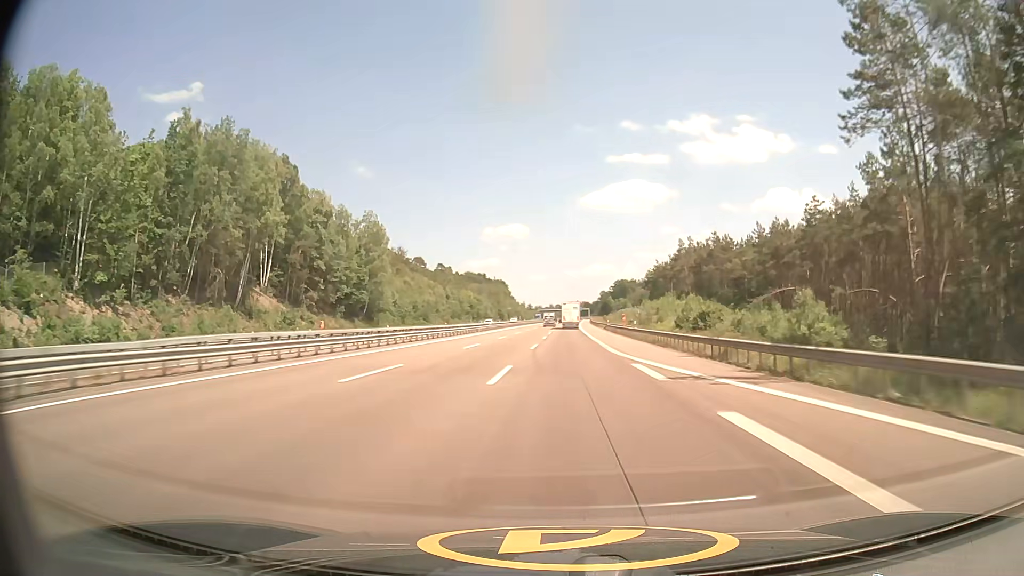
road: motorway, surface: asphalt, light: Day
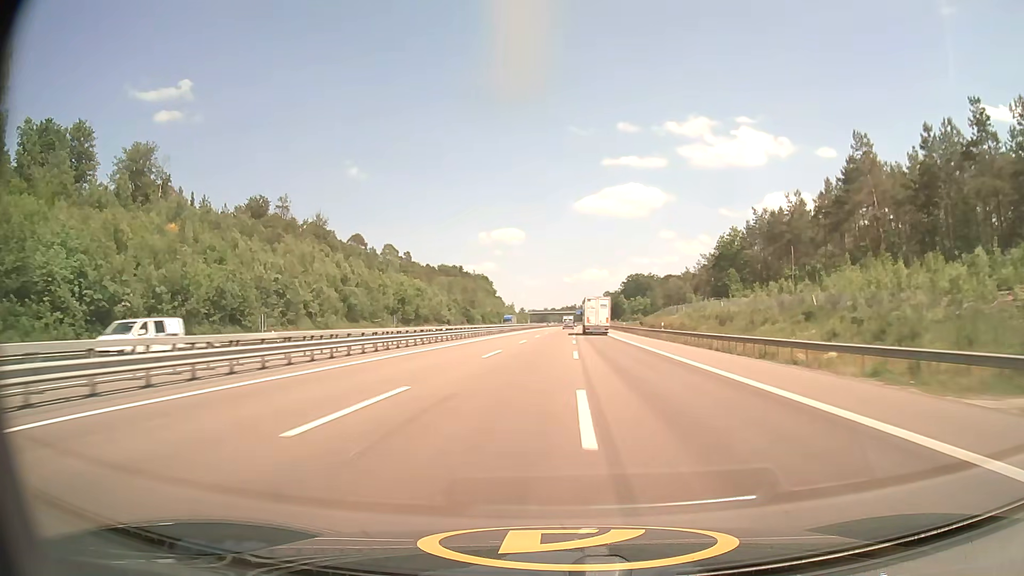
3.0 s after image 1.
(0.0, +99.2) m; 0°
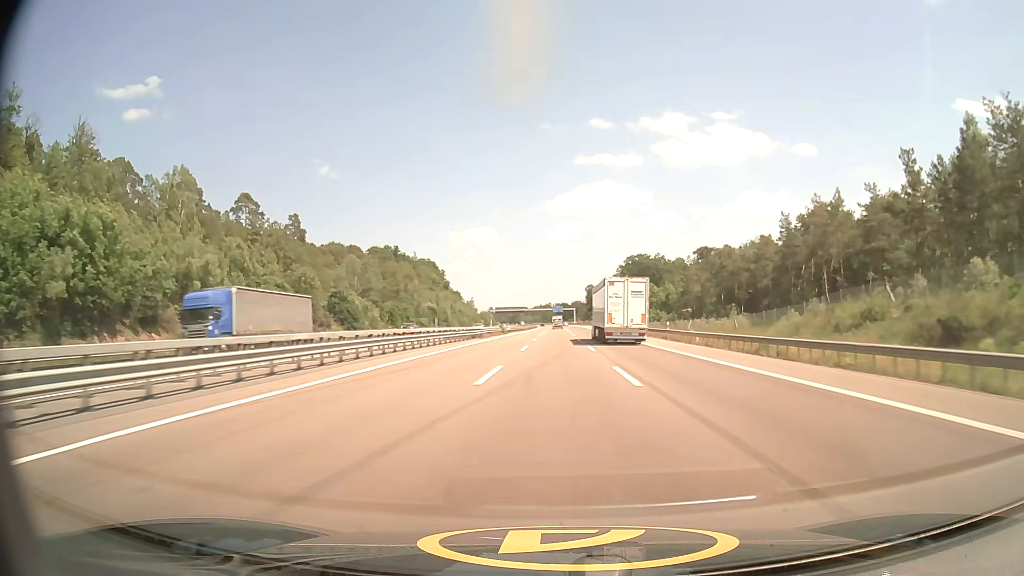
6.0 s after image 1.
(+1.8, +101.0) m; +2°
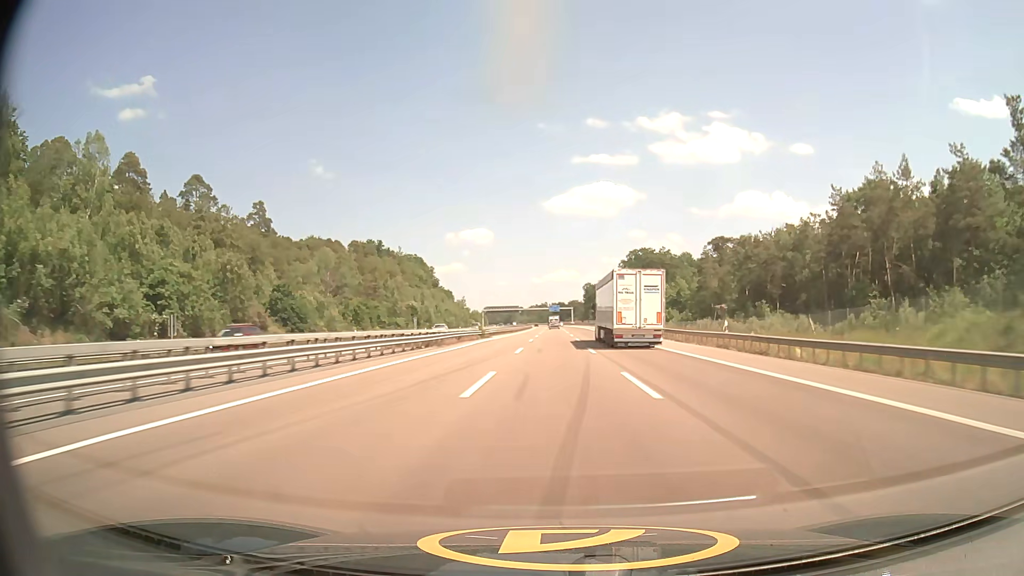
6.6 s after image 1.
(+0.1, +20.4) m; +1°
(0, +10) (0, +20) (0, +30) (0, +40) (0, +50) (0, +60) (0, +70) (0, +80) (0, +90) (0, +100) m
